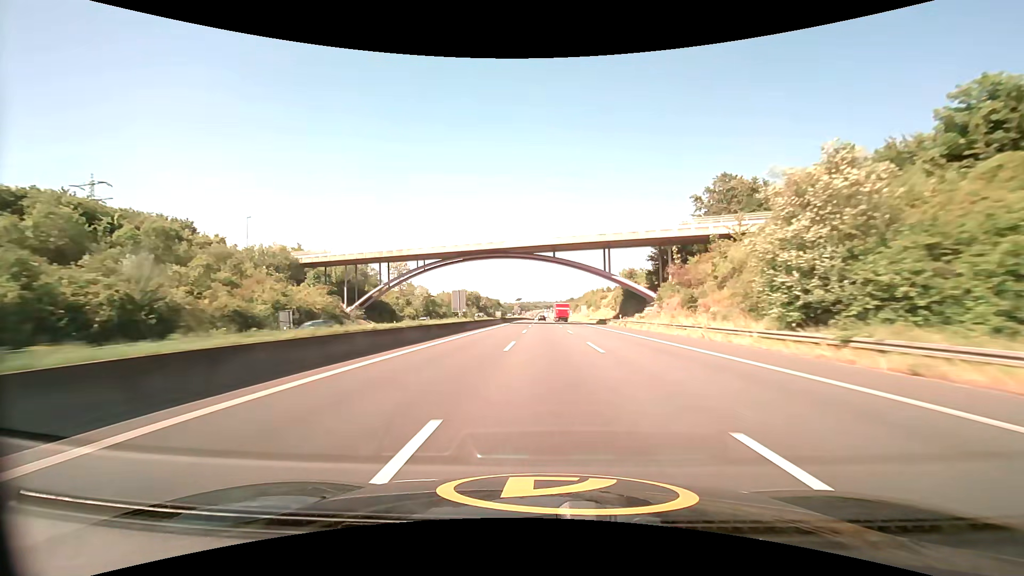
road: motorway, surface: asphalt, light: Day
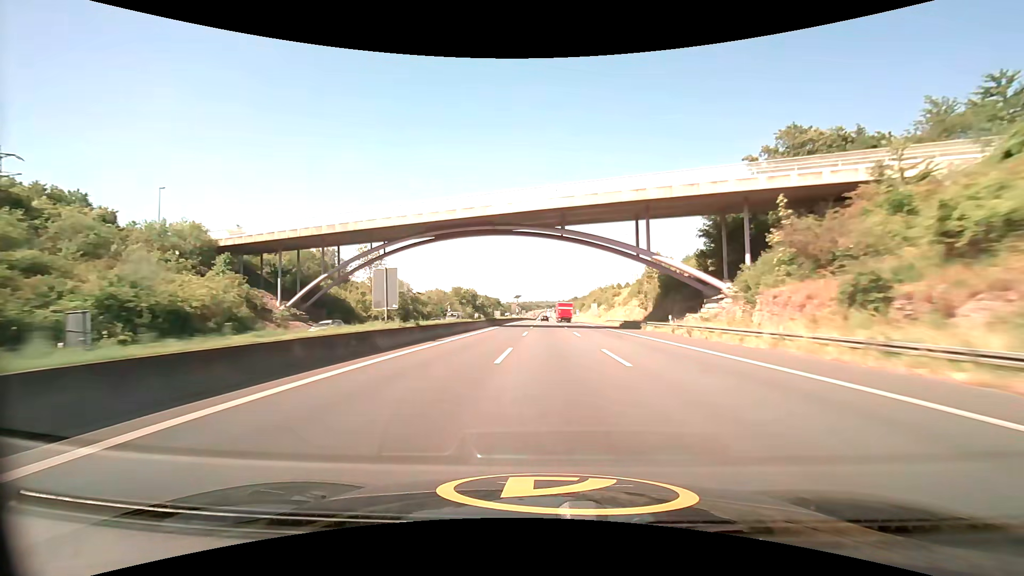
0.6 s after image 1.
(0.0, +22.7) m; 0°
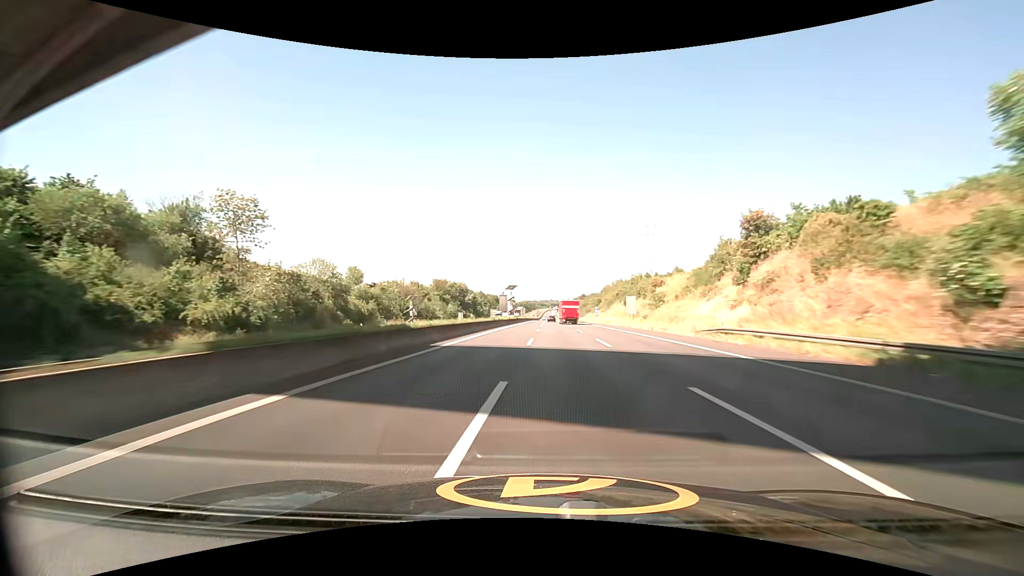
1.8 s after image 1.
(-0.2, +45.5) m; 0°
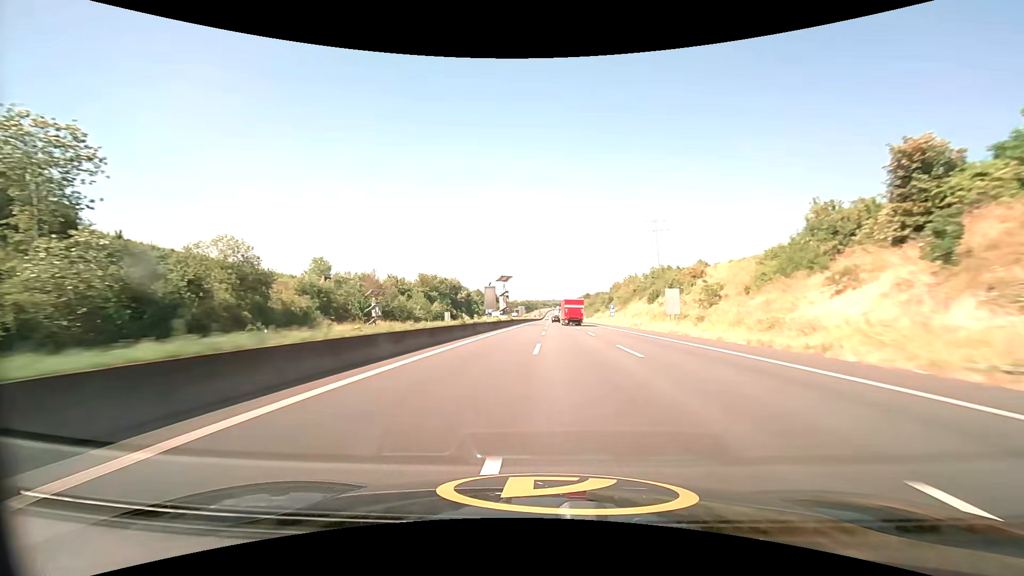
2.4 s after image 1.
(-0.1, +22.9) m; -1°
